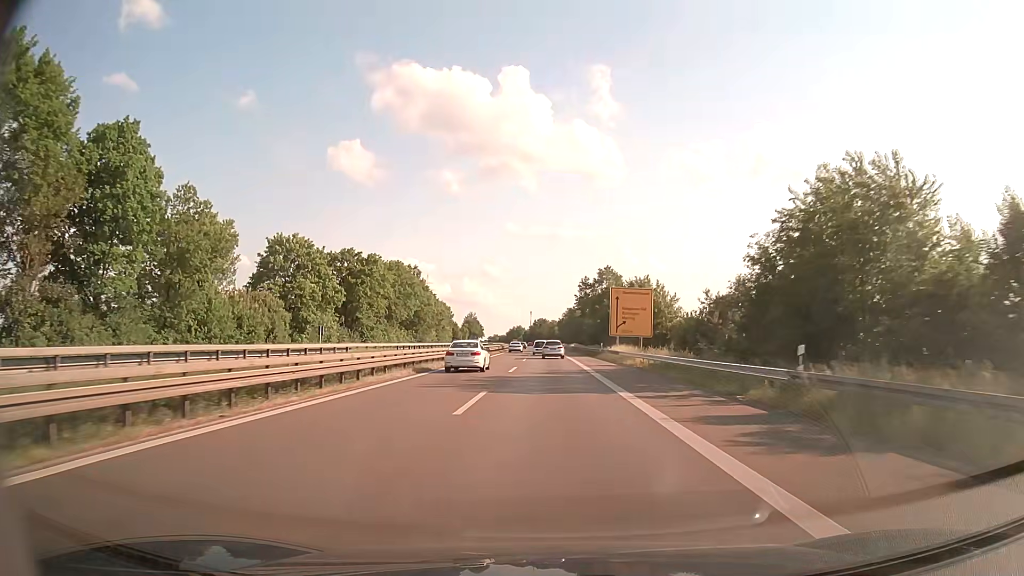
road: trunk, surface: asphalt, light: Day
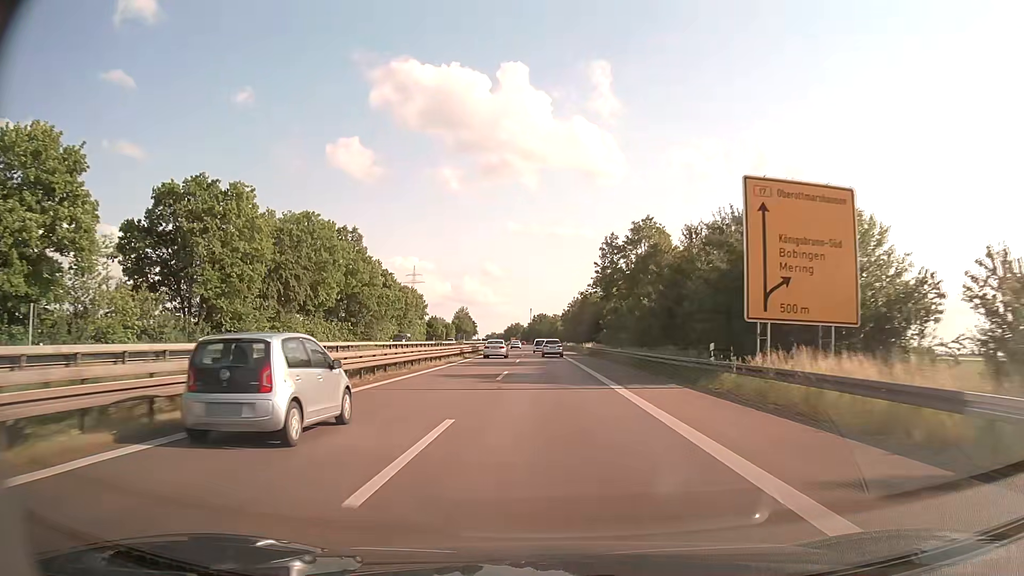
(0.0, +43.5) m; 0°
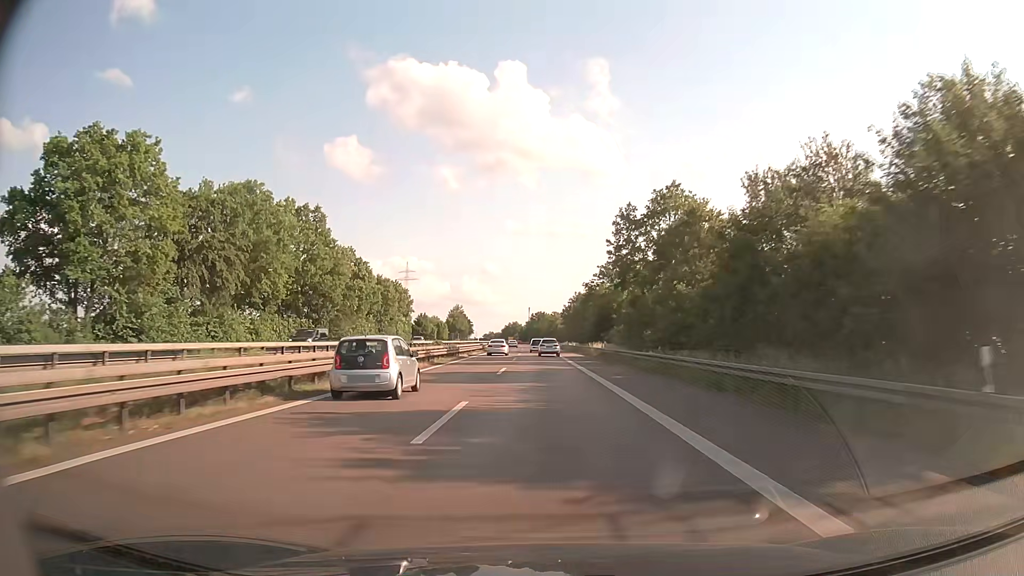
(0.0, +14.8) m; 0°
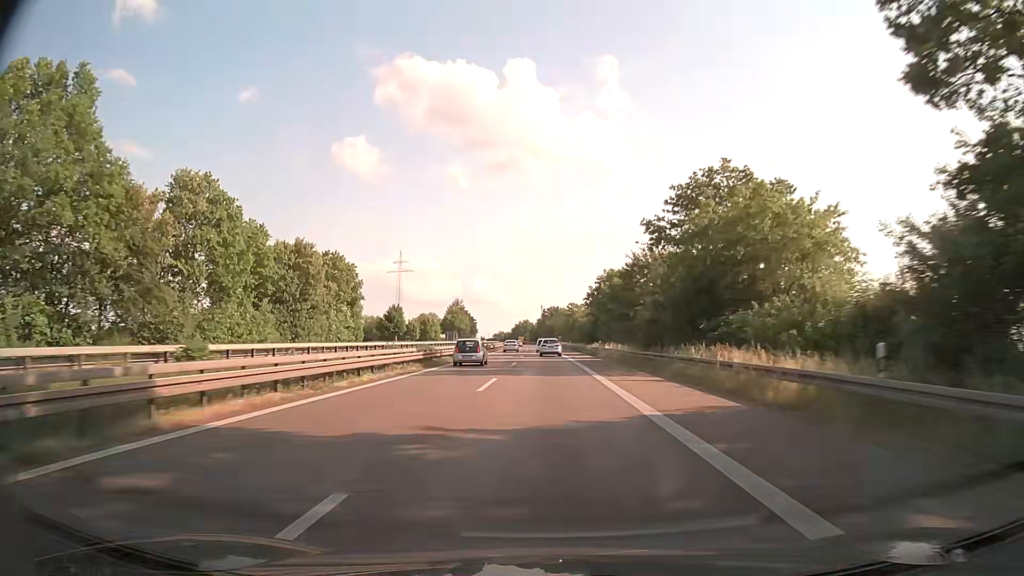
(-0.4, +45.3) m; -1°
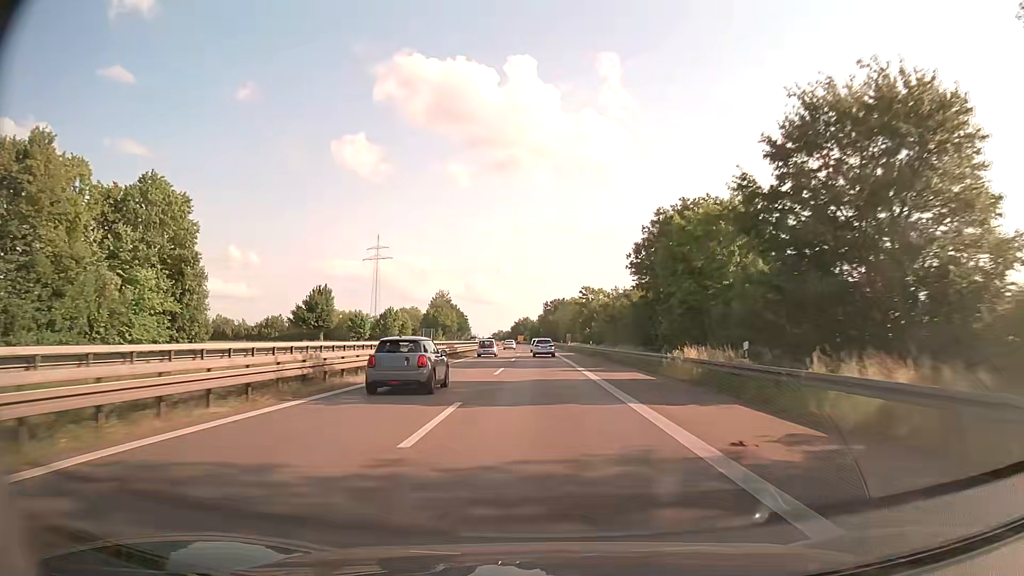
(+0.1, +45.7) m; 0°
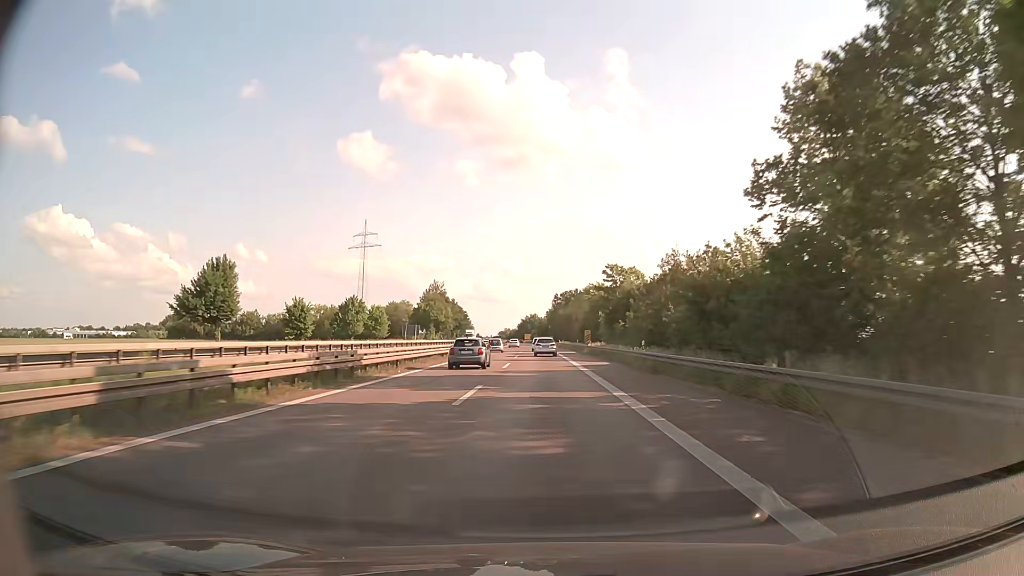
(-0.2, +30.8) m; -1°
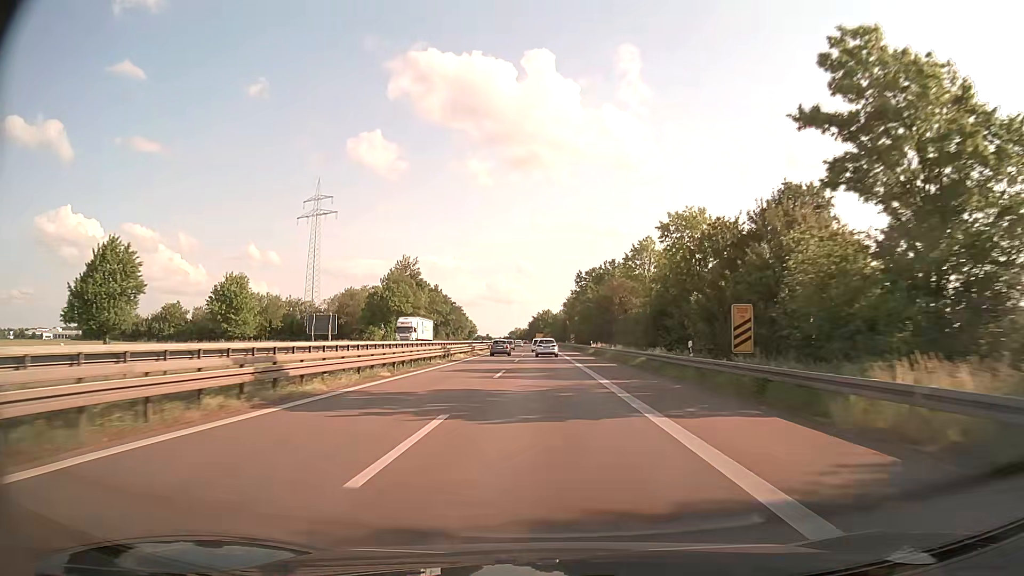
(-0.6, +62.2) m; -1°
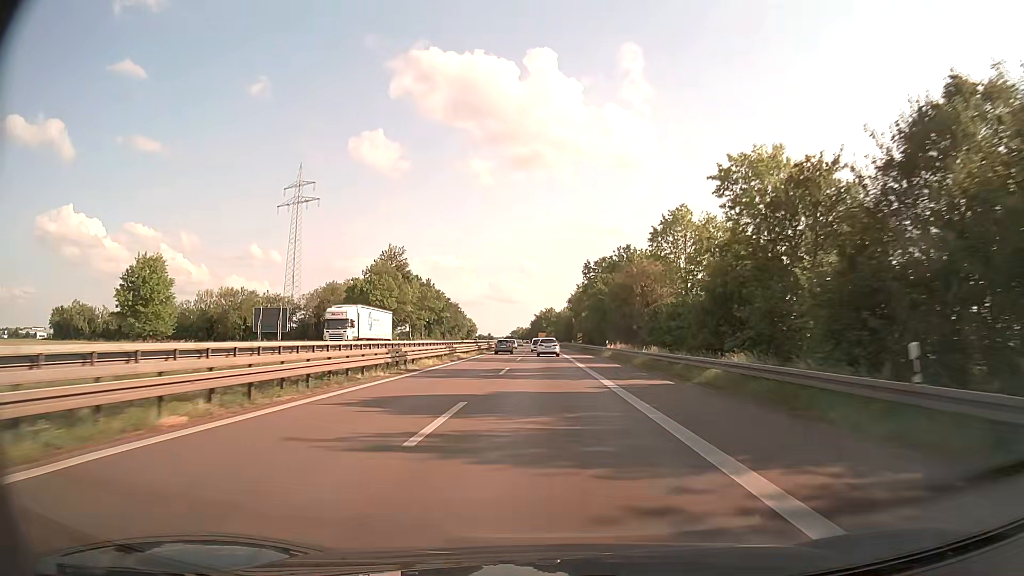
(0.0, +15.7) m; 0°
(0, +10) (0, +20) (0, +30) (0, +40) (0, +50) (-1, +60) (-1, +70) (-1, +80) (-1, +90) (-1, +100) m
